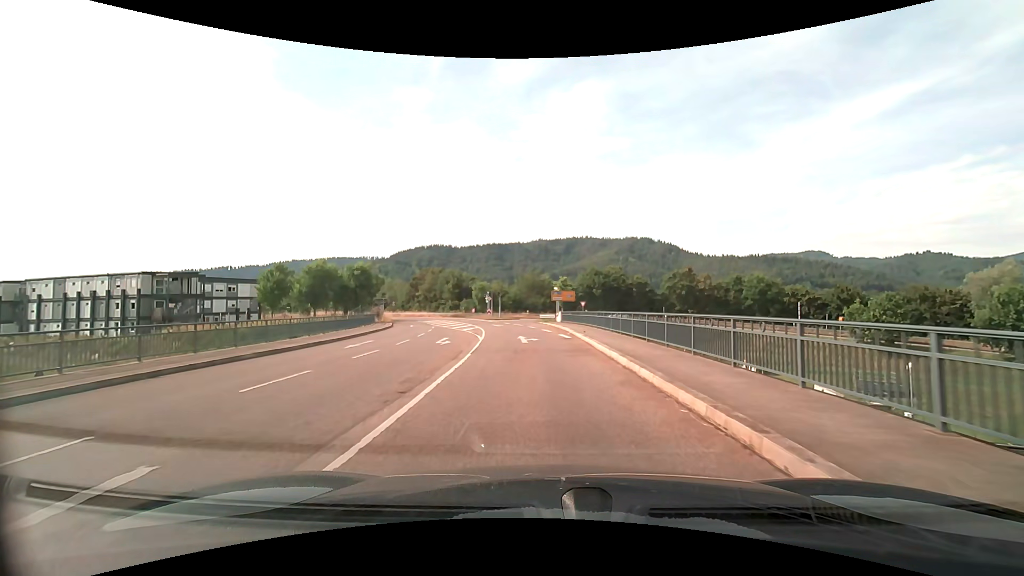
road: tertiary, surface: asphalt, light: Day
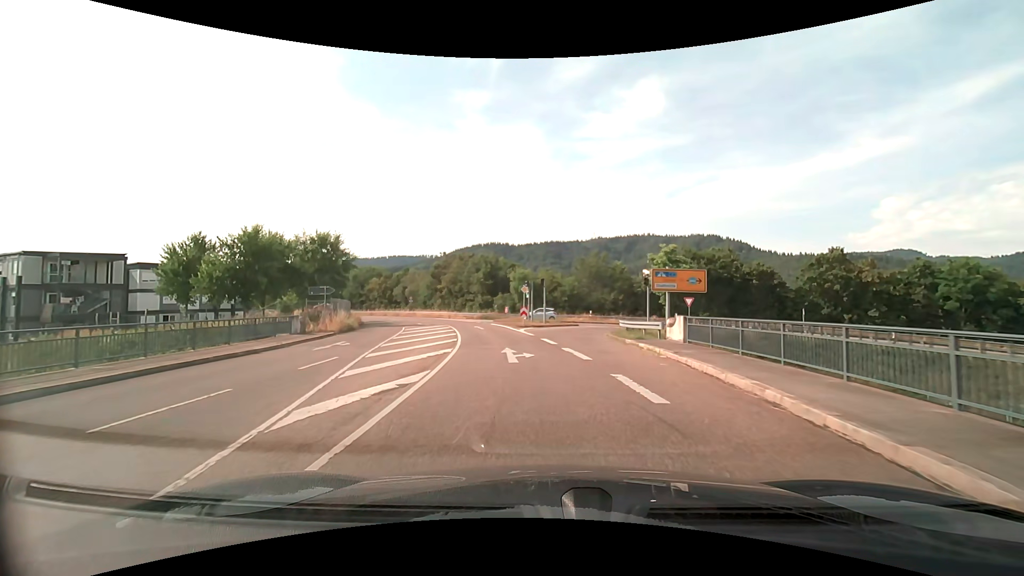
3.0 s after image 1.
(-1.0, +27.4) m; -6°
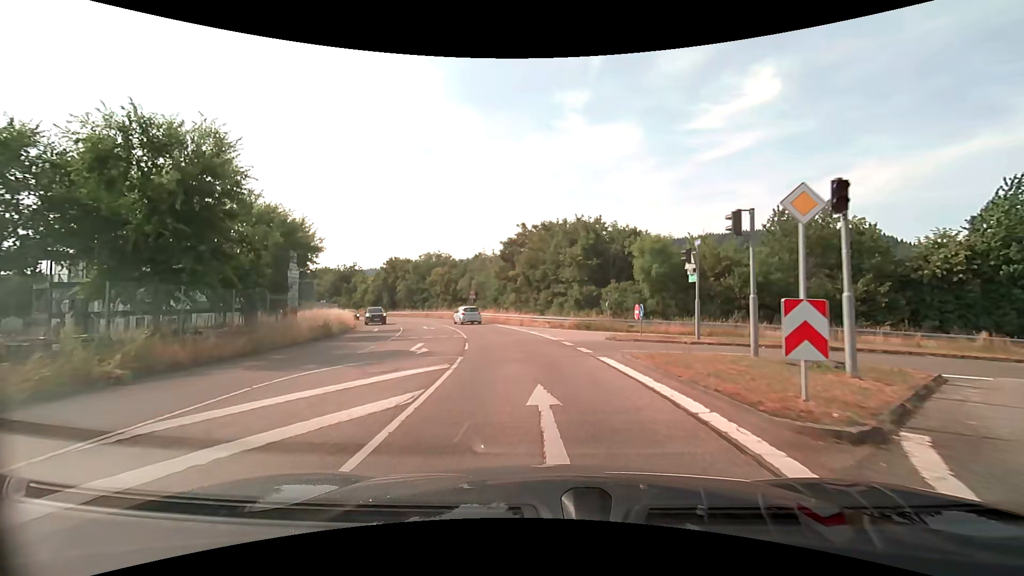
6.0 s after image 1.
(-3.2, +28.7) m; -12°
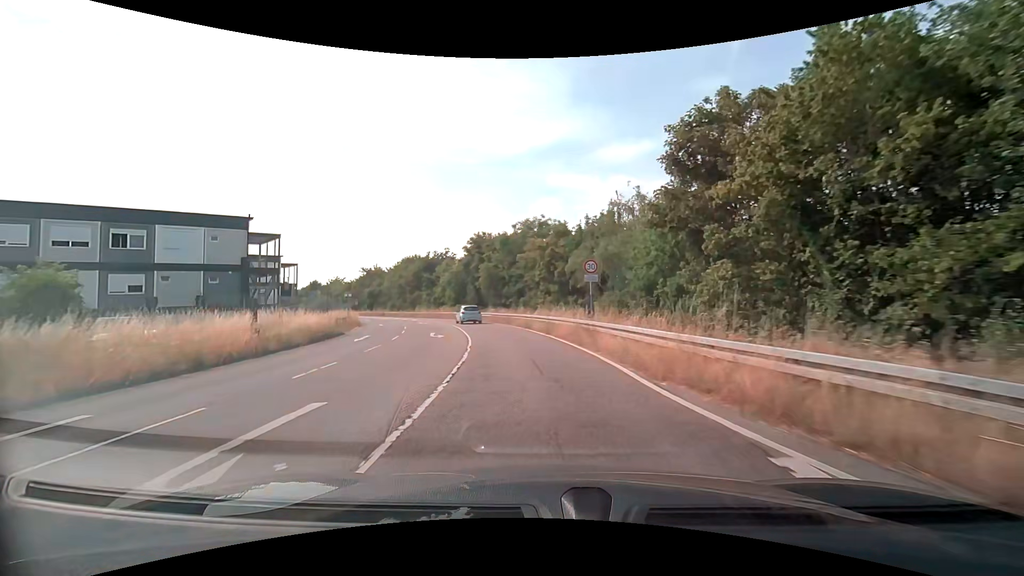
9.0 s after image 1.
(-3.7, +32.1) m; -14°
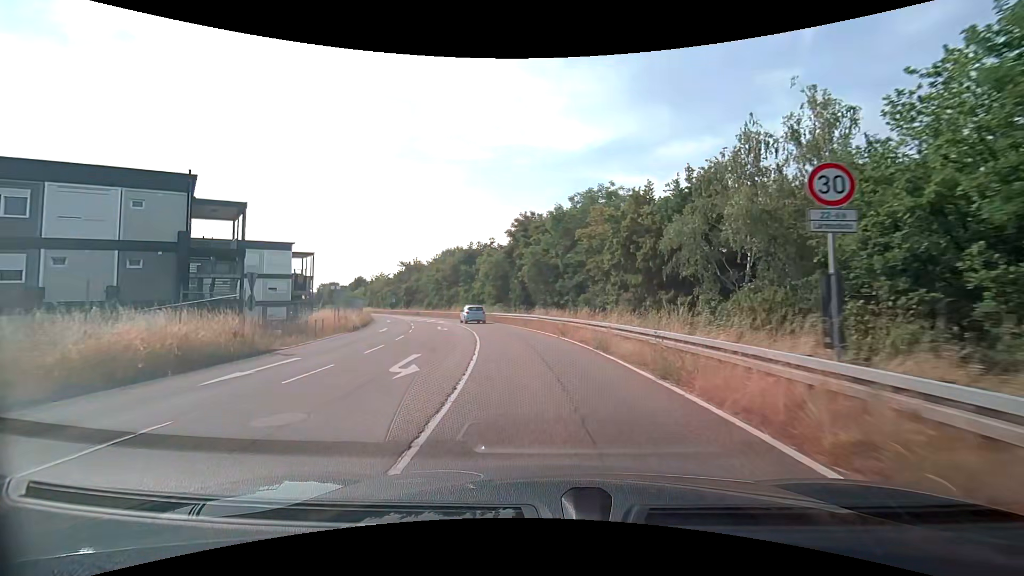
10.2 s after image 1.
(-1.0, +13.7) m; -7°
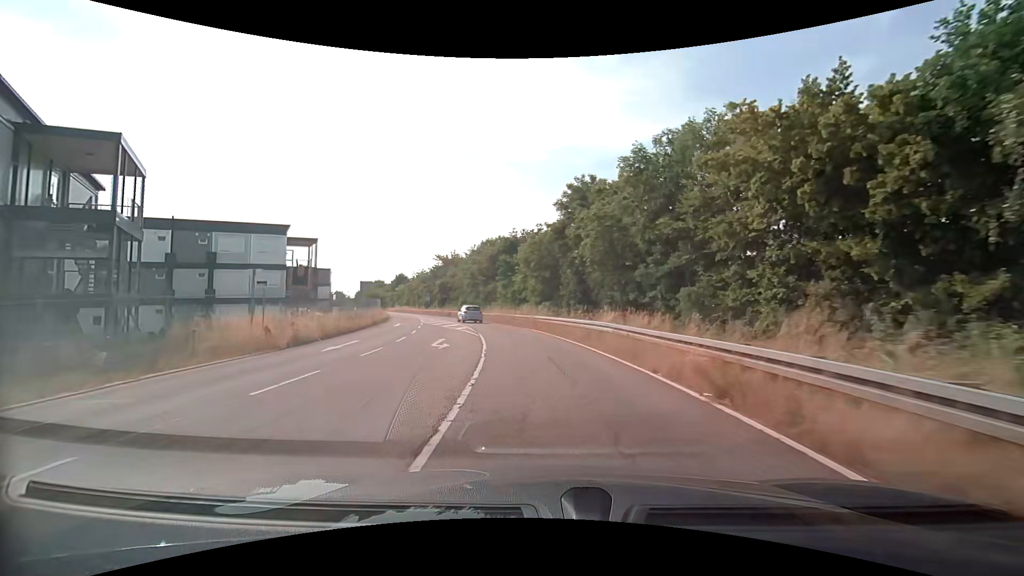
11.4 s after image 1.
(-0.7, +13.9) m; -6°
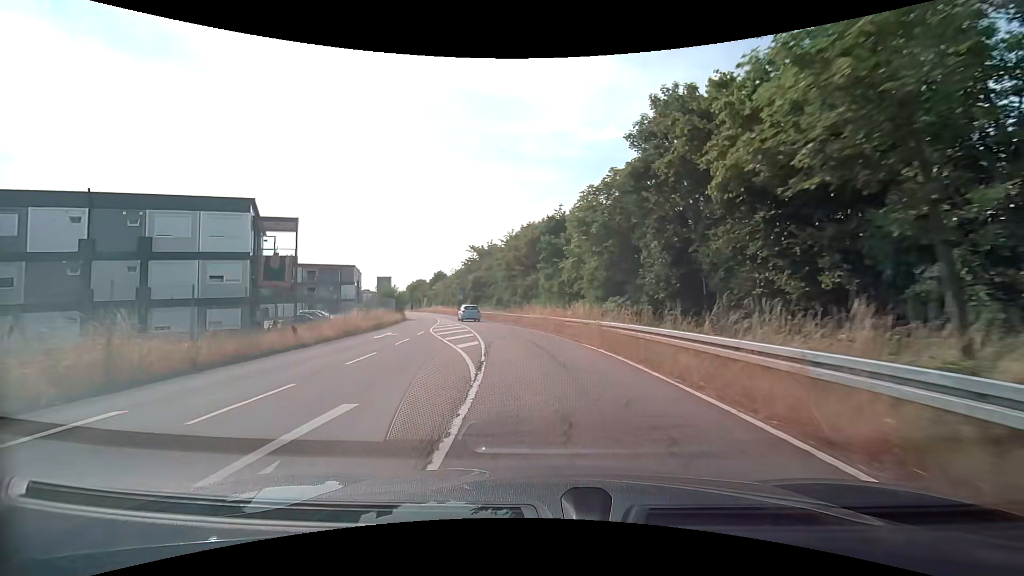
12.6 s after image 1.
(-0.7, +14.1) m; -6°
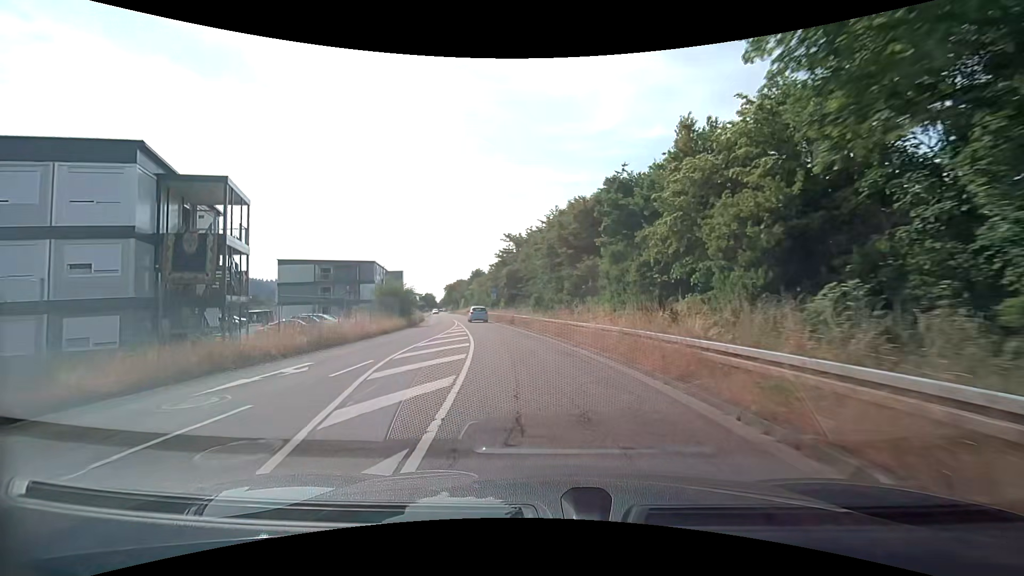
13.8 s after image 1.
(-0.6, +14.3) m; -5°
